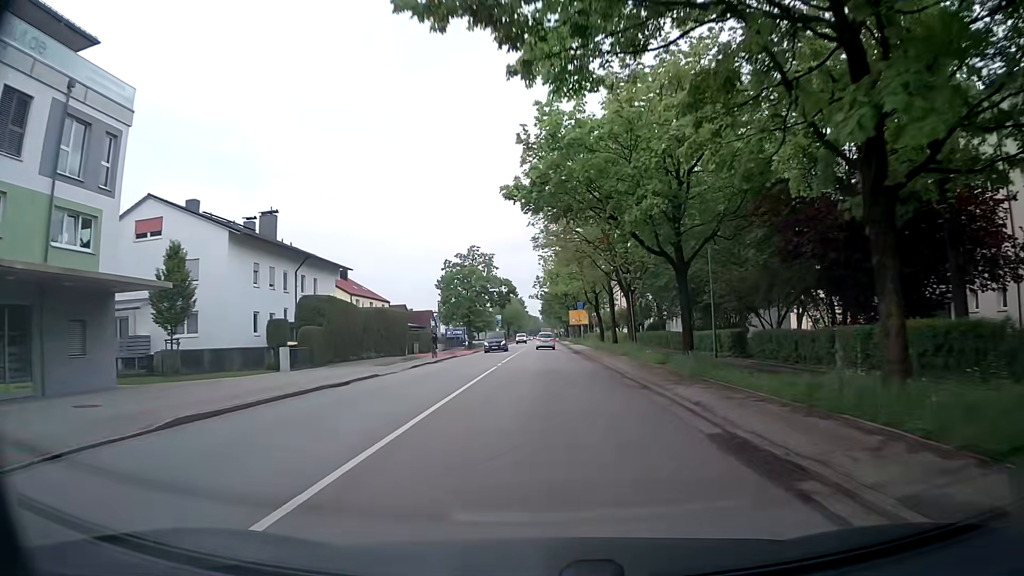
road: secondary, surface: asphalt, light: Day
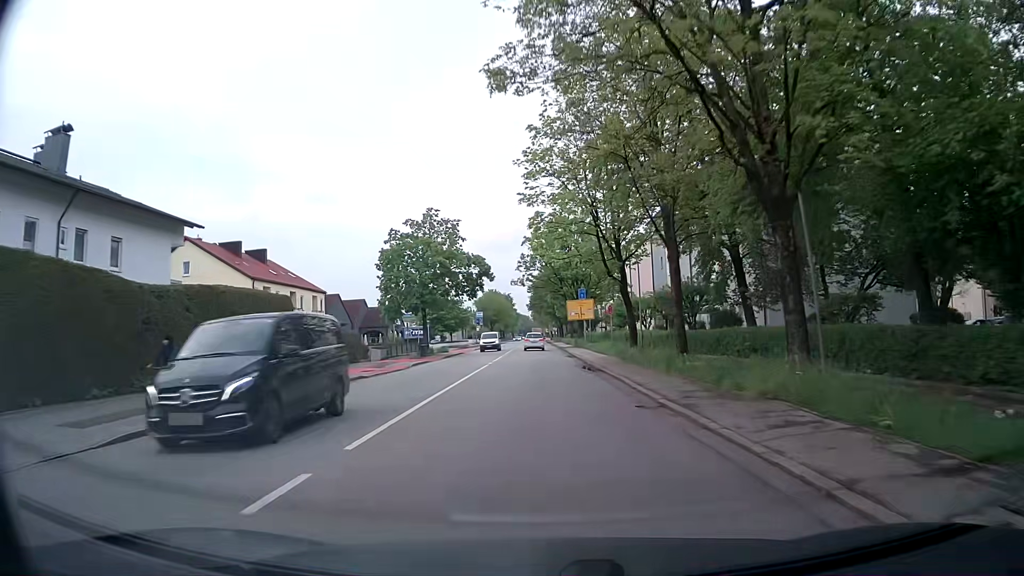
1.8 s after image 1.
(-0.1, +24.4) m; 0°
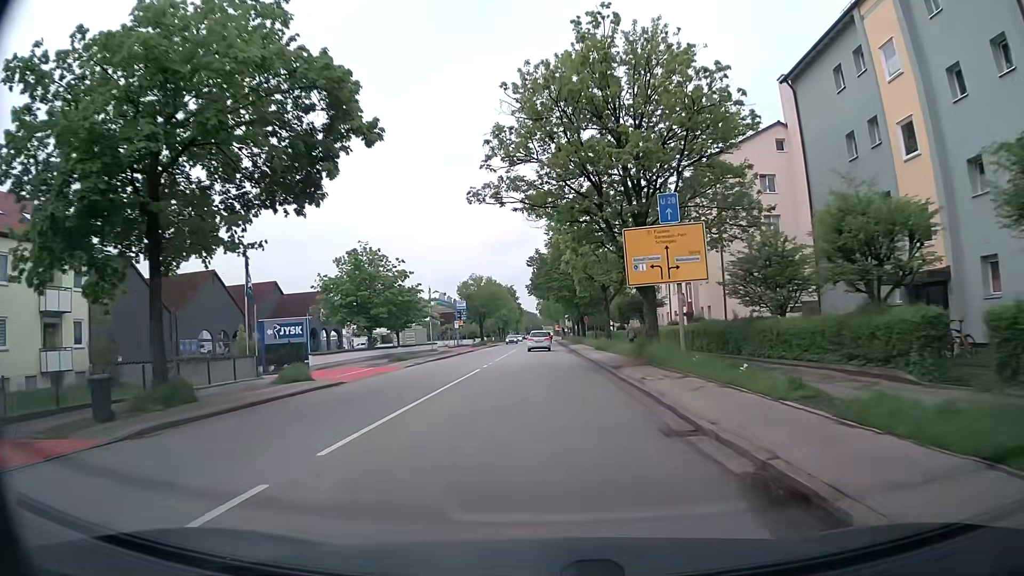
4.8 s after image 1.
(-0.1, +40.8) m; 0°
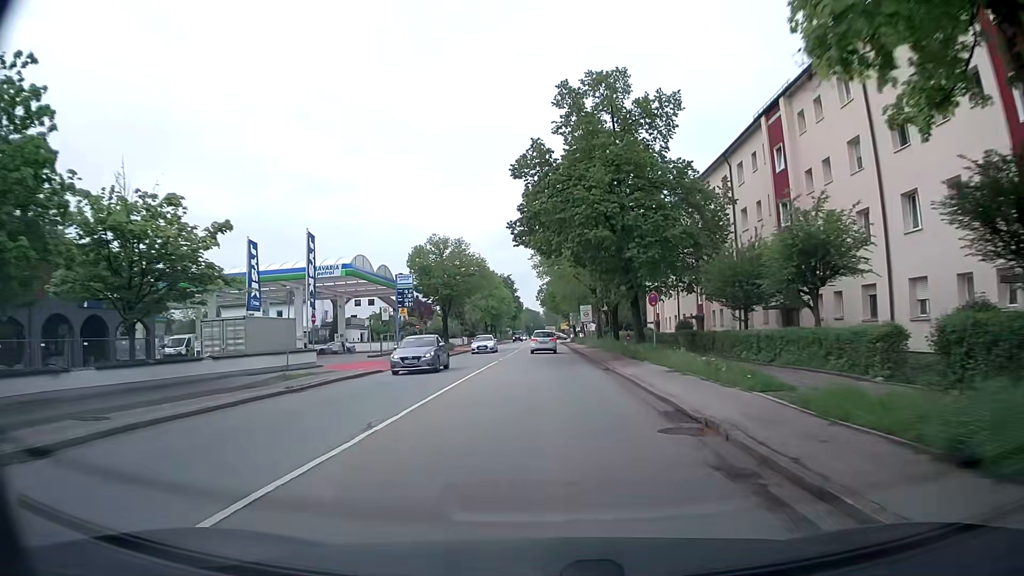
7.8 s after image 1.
(-0.6, +40.5) m; -1°
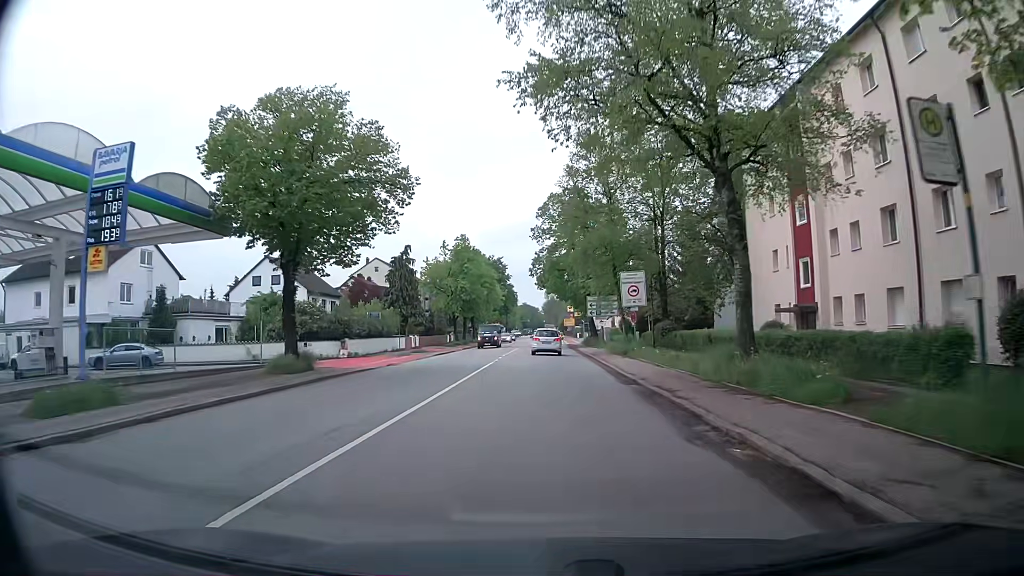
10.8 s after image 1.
(-0.1, +39.8) m; 0°
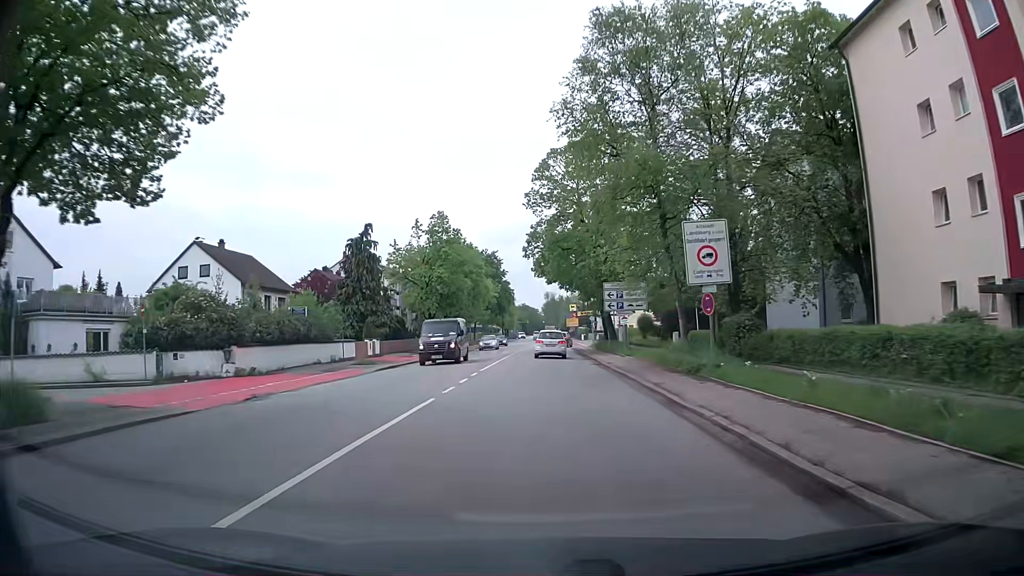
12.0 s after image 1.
(0.0, +15.9) m; 0°
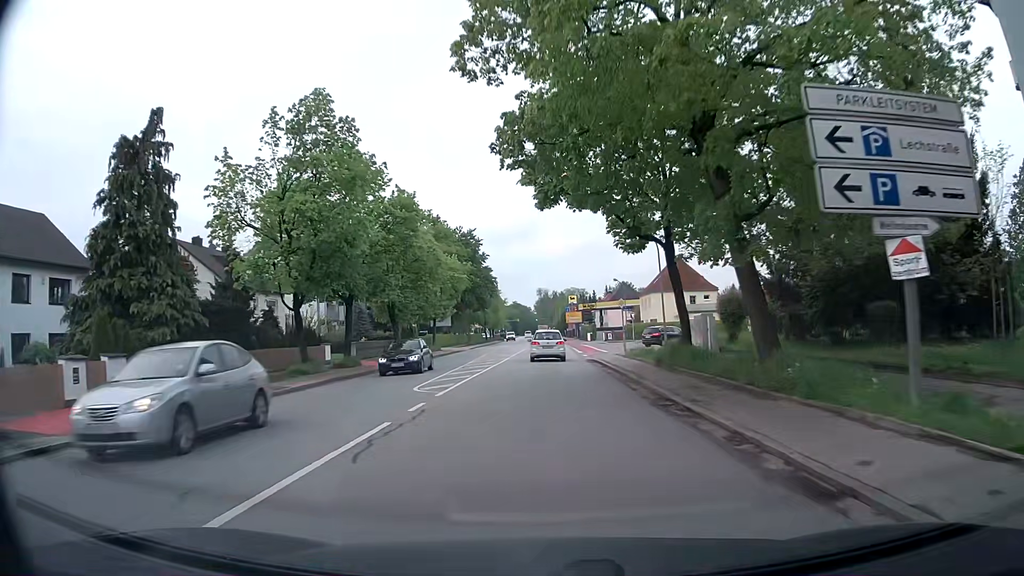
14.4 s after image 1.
(+0.4, +31.8) m; +1°
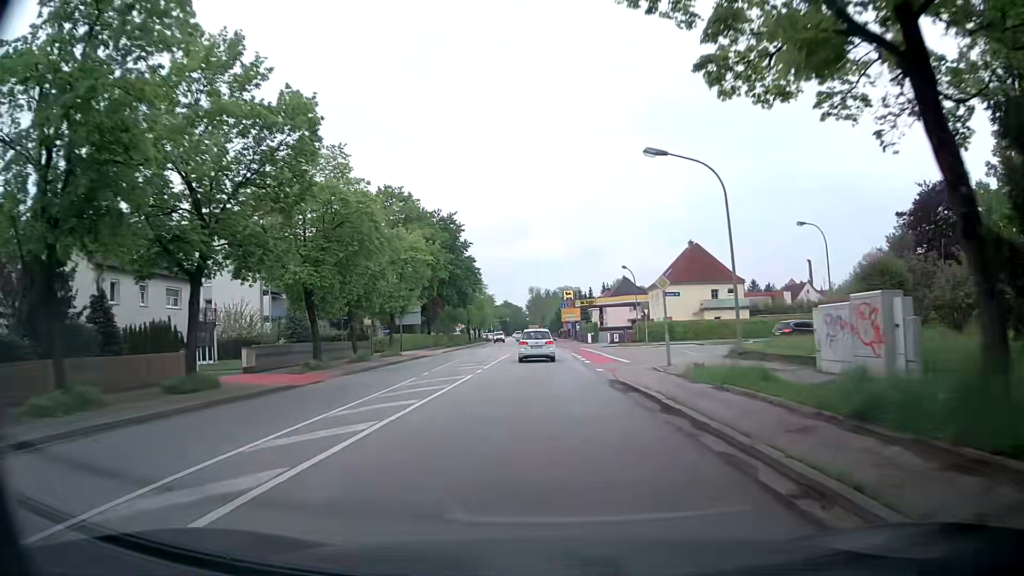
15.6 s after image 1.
(+0.1, +15.9) m; +1°
(0, +10) (0, +20) (0, +30) (0, +40) (0, +50) (0, +60) (-1, +70) (-1, +80) (-1, +90) (-2, +100) m
